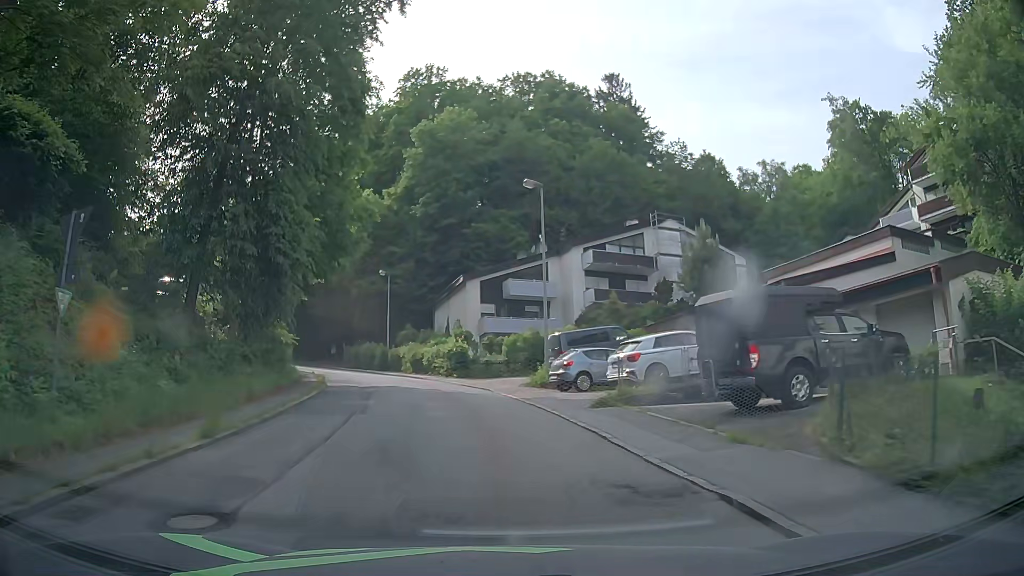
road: residential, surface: asphalt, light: Day
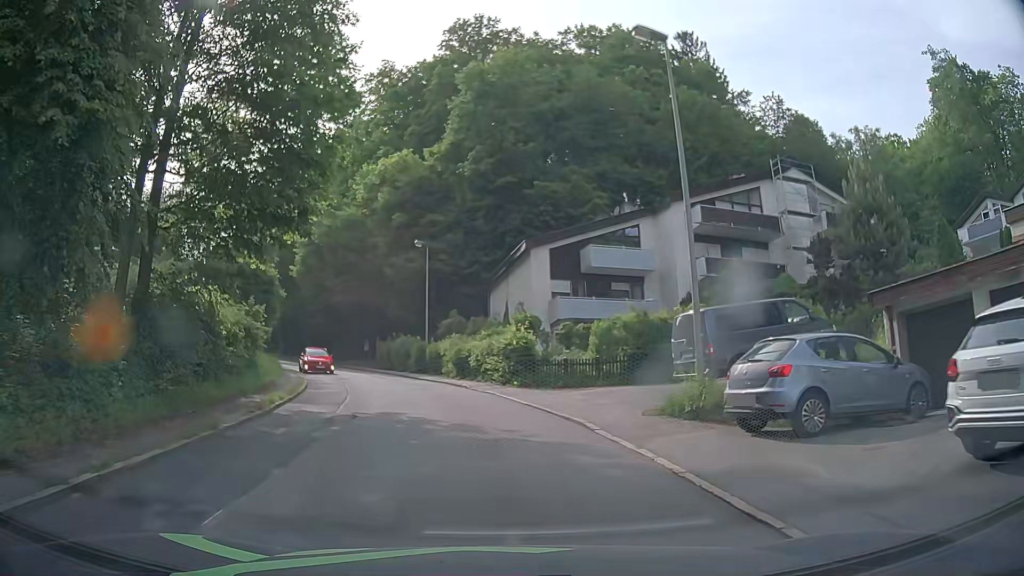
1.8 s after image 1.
(-0.8, +13.3) m; -6°
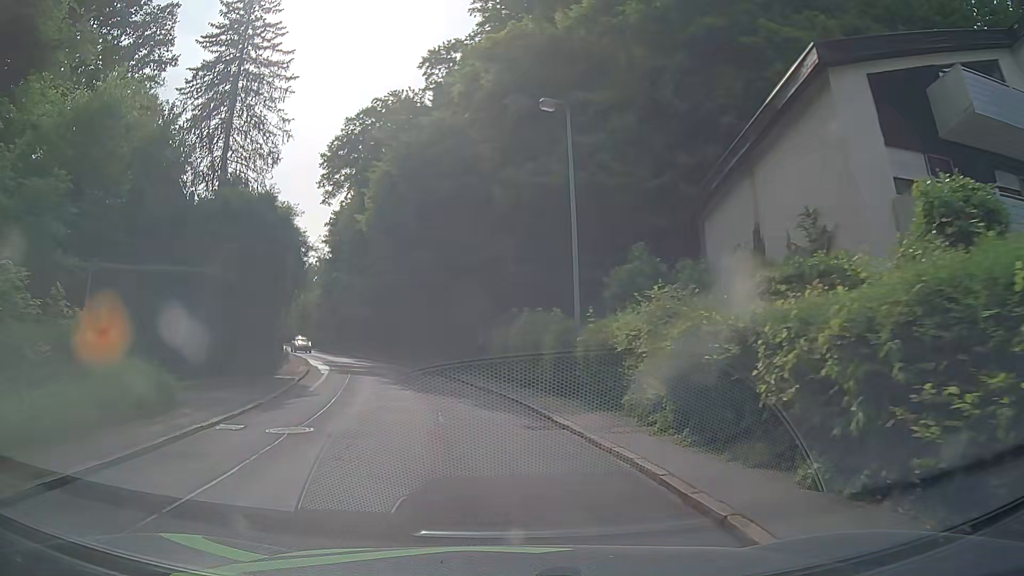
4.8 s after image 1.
(-2.0, +22.6) m; -14°
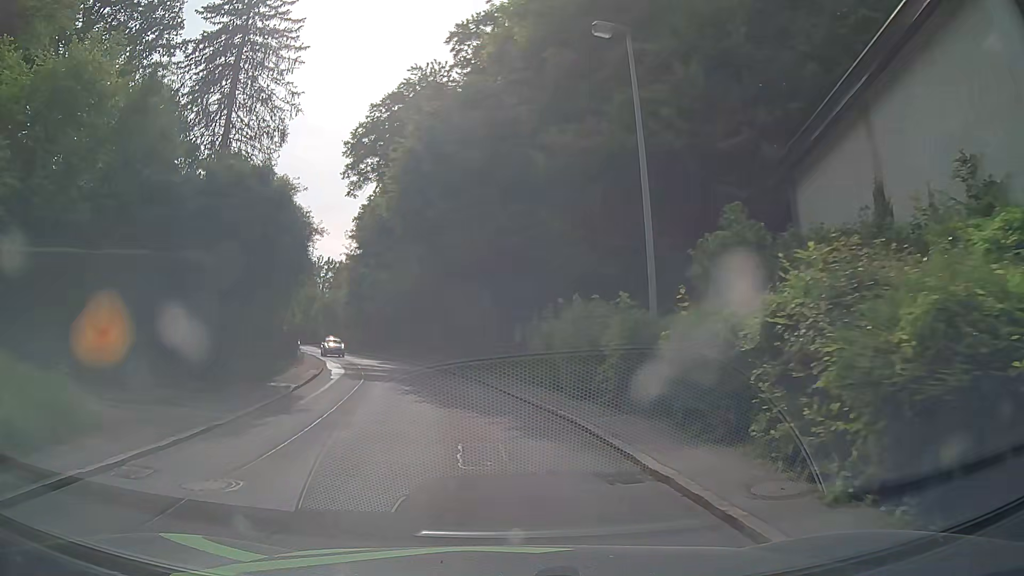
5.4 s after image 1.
(-0.1, +4.6) m; -2°
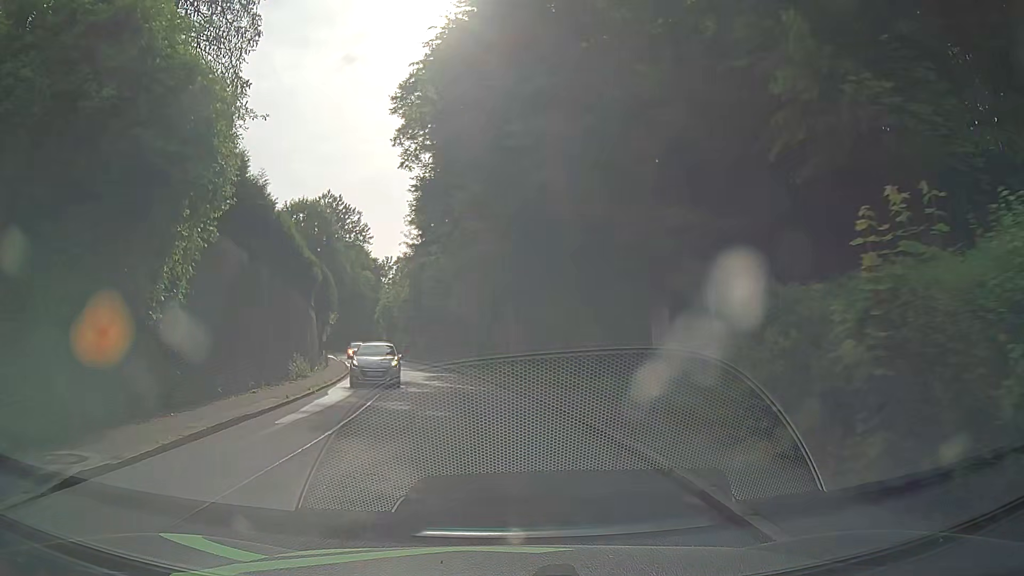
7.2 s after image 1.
(-1.0, +13.8) m; -8°
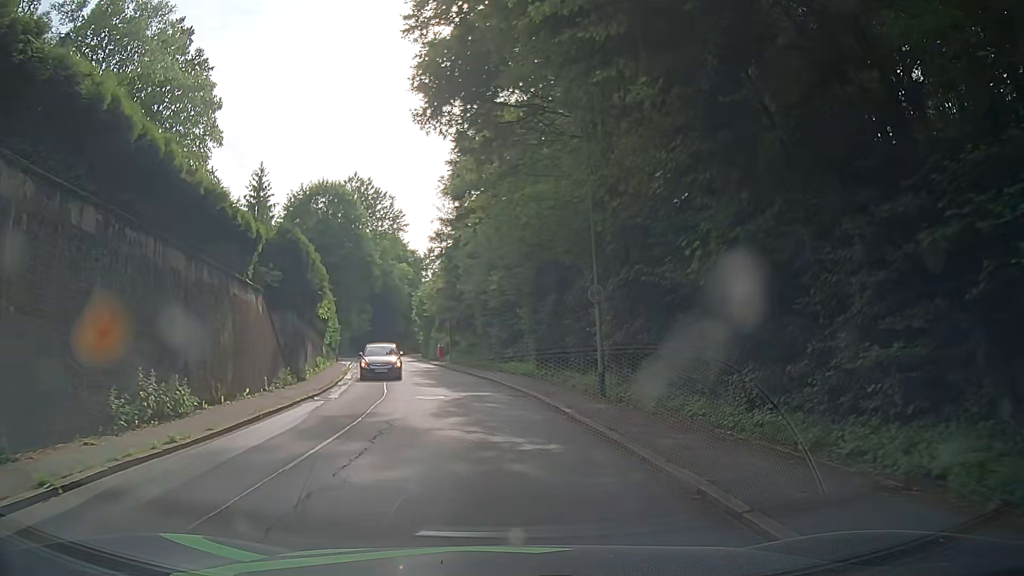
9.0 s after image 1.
(-0.5, +13.8) m; -3°
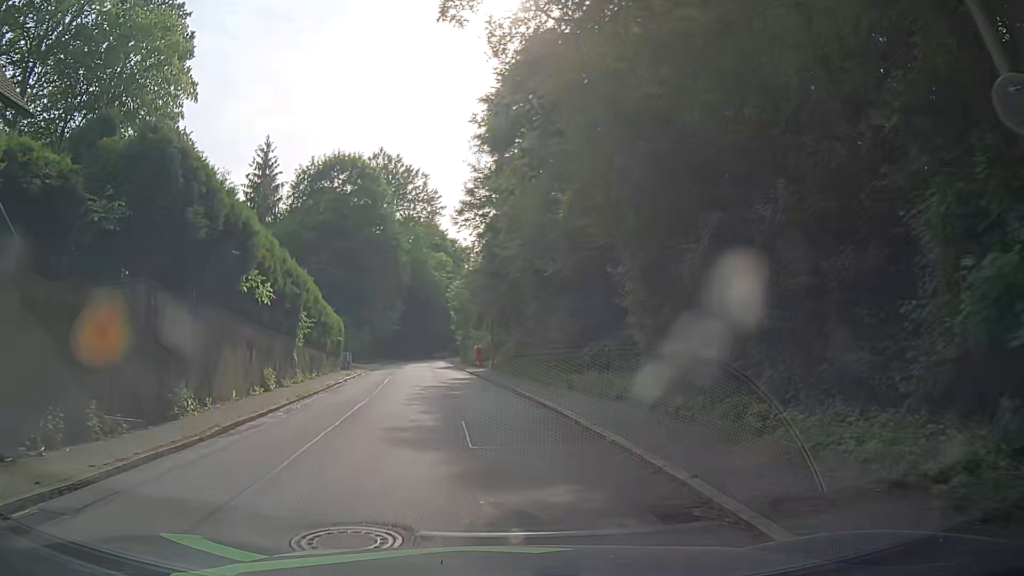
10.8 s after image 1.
(-0.7, +13.9) m; -3°
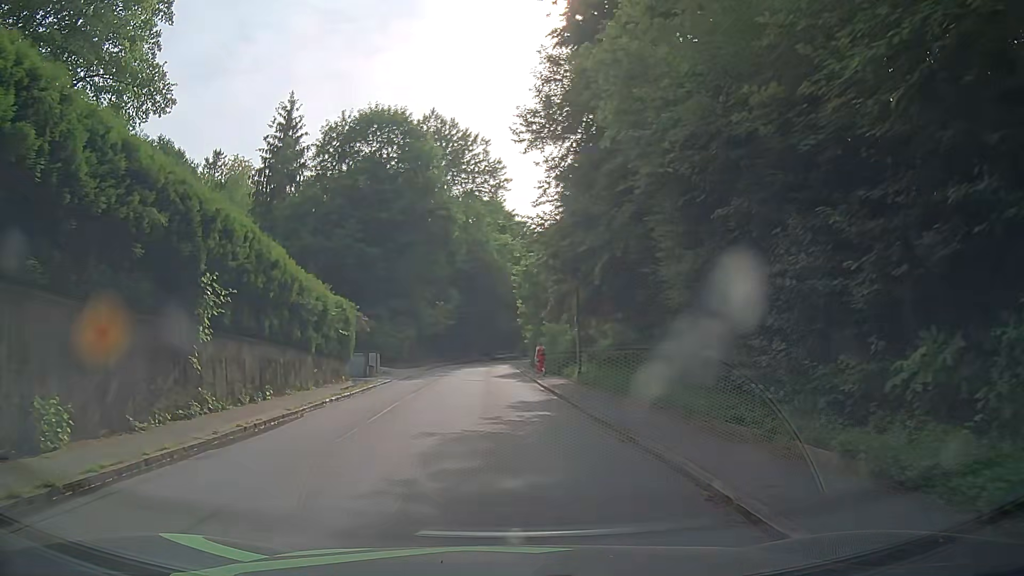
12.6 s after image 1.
(-1.1, +13.7) m; -7°
(0, +10) (-1, +20) (-1, +30) (-2, +40) (-2, +50) (-1, +60) (+1, +70) (+4, +79) (+9, +88) (+14, +97) m
